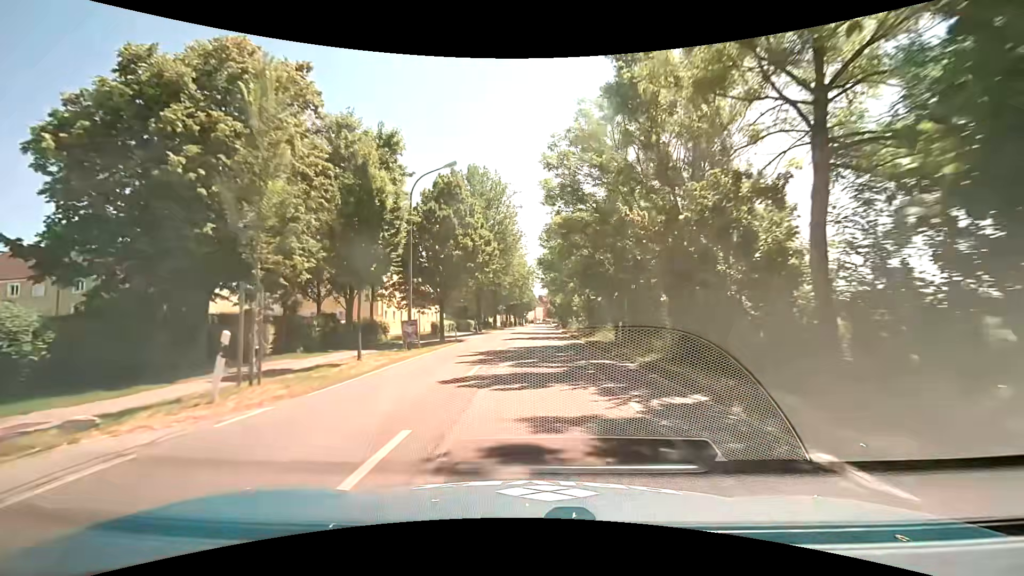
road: tertiary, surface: asphalt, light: Day
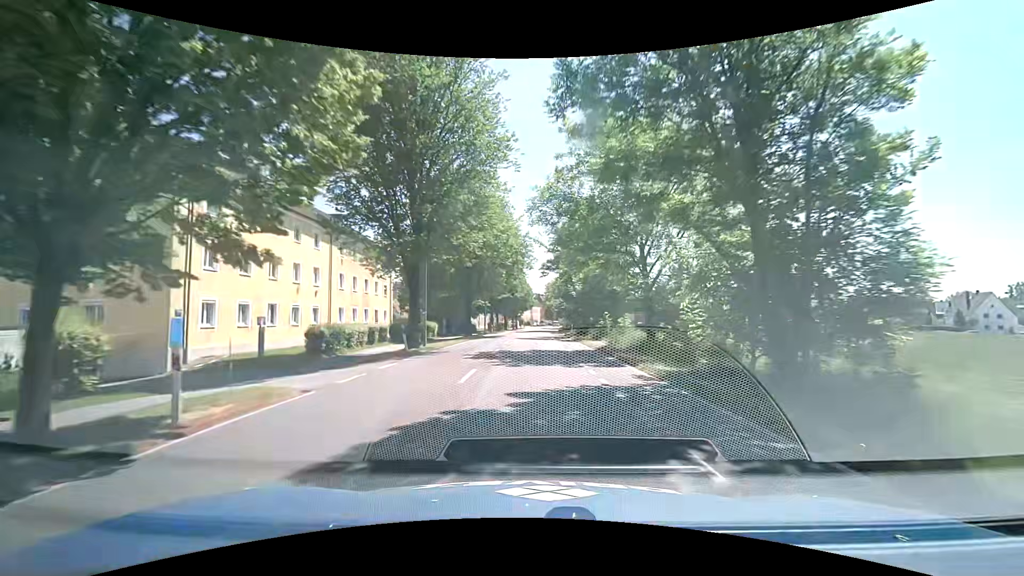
(+0.2, +28.9) m; 0°
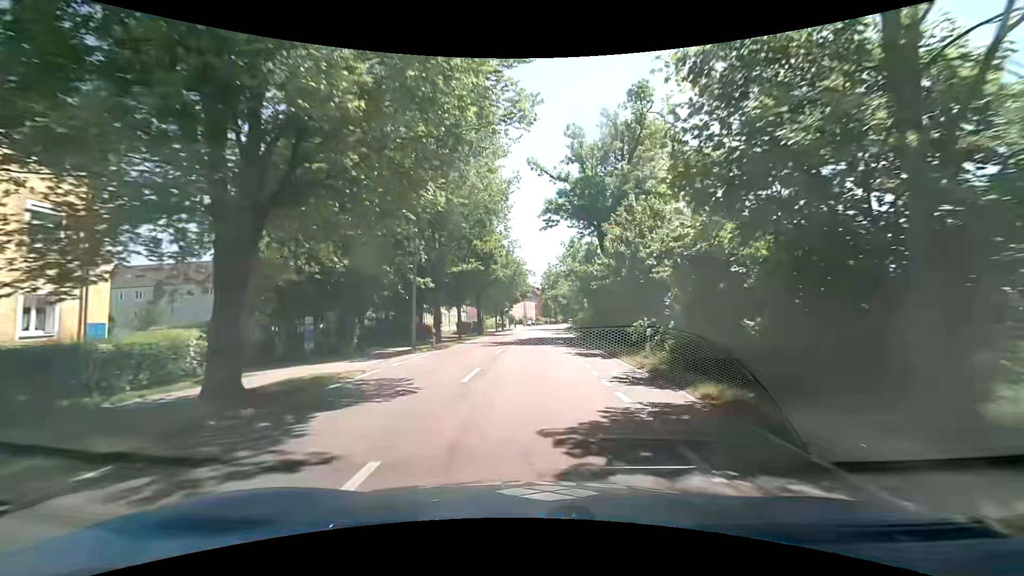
(+0.4, +36.2) m; +1°
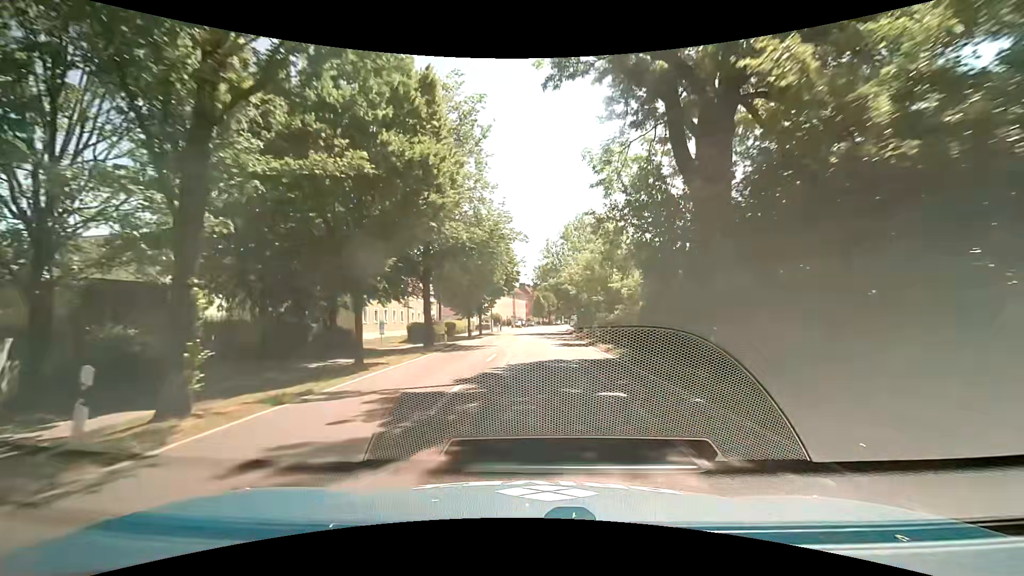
(+0.1, +21.8) m; +1°
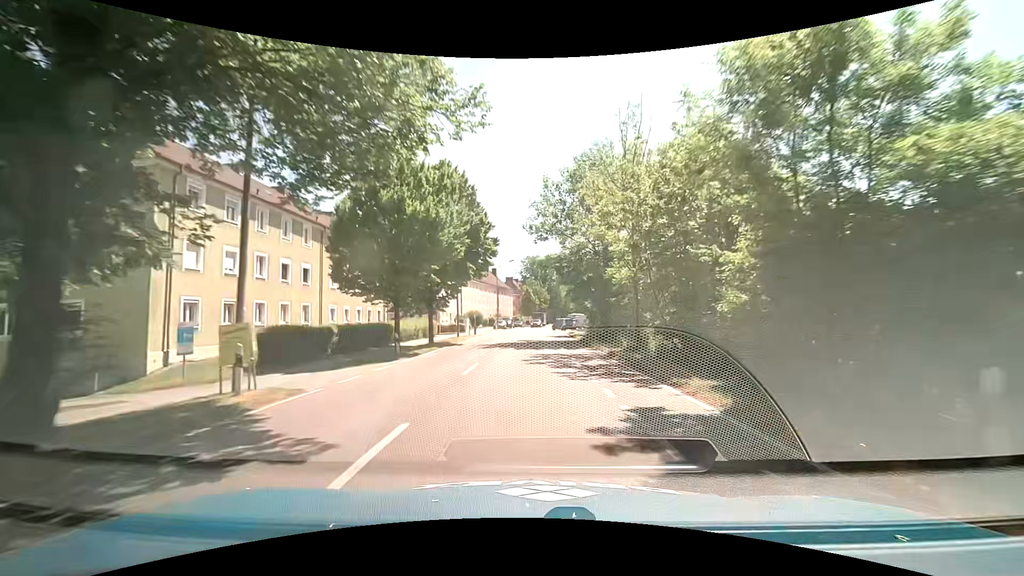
(+0.1, +21.8) m; +1°
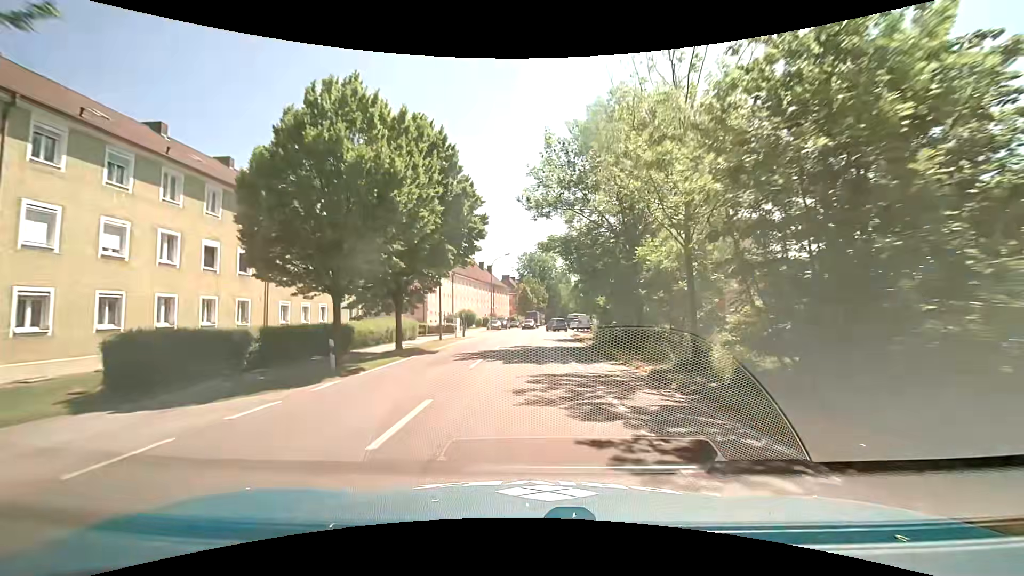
(+0.1, +7.3) m; +1°
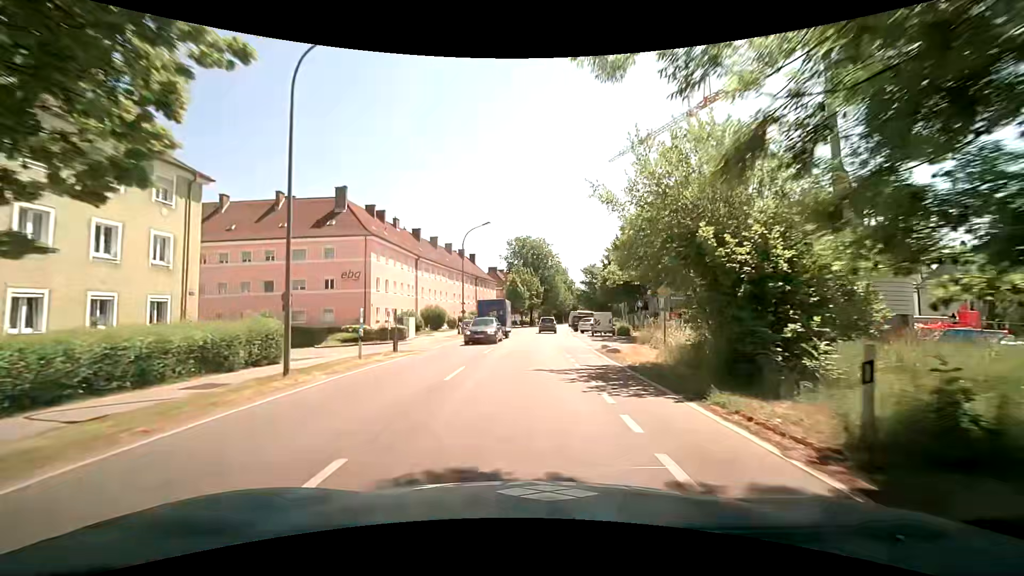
(+0.1, +21.6) m; +1°
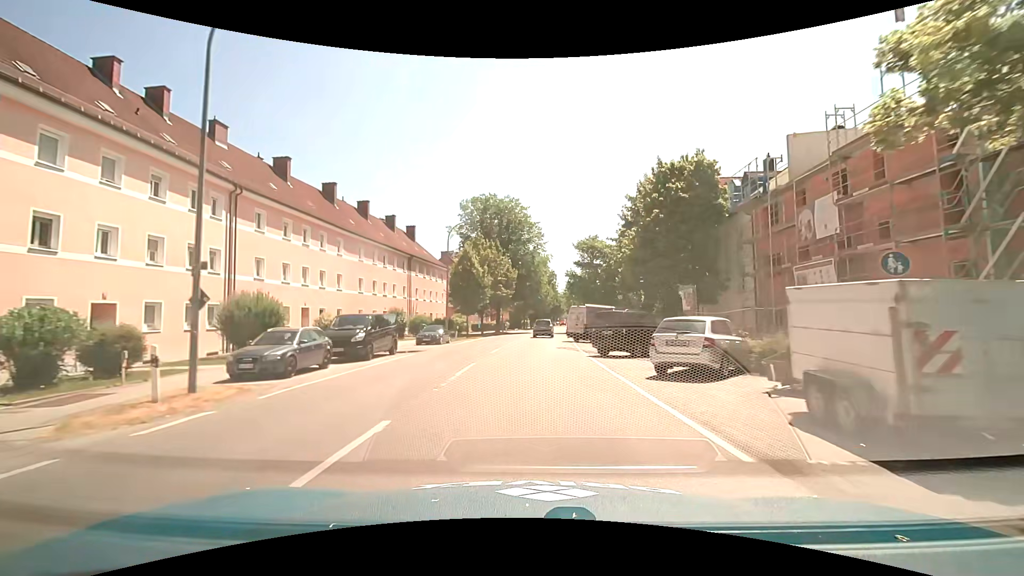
(+0.8, +34.5) m; +3°
(0, +10) (0, +20) (0, +30) (+1, +40) (+1, +50) (+3, +60) (+3, +70) (+5, +80) (+6, +90) (+7, +100) m
